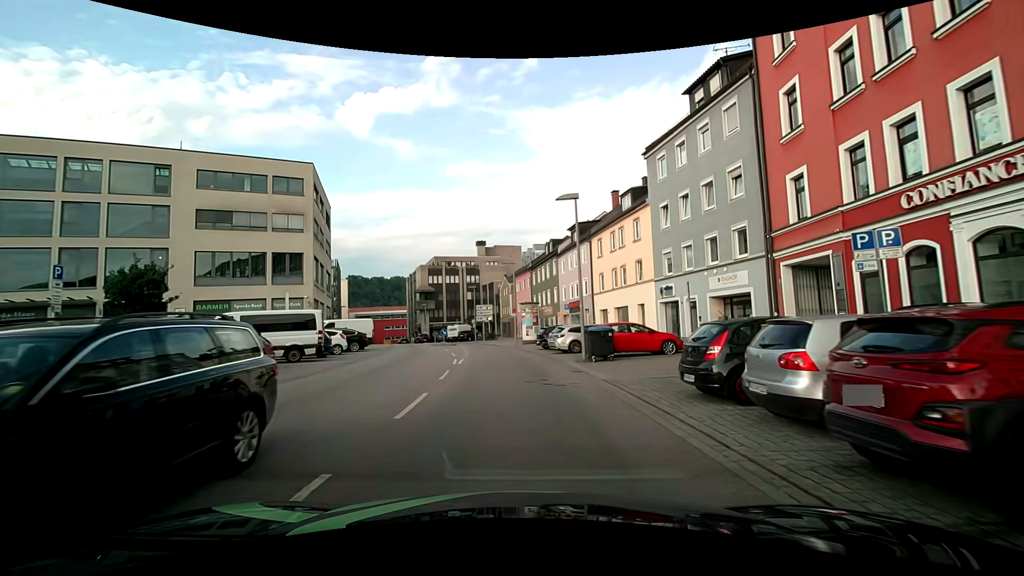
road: tertiary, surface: asphalt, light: Day
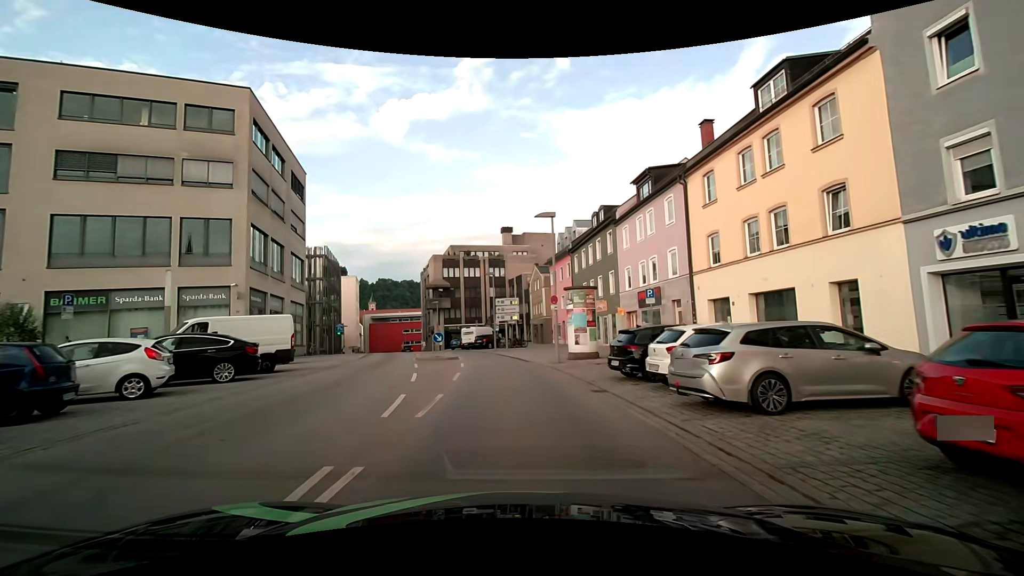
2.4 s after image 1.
(-0.5, +17.3) m; -3°
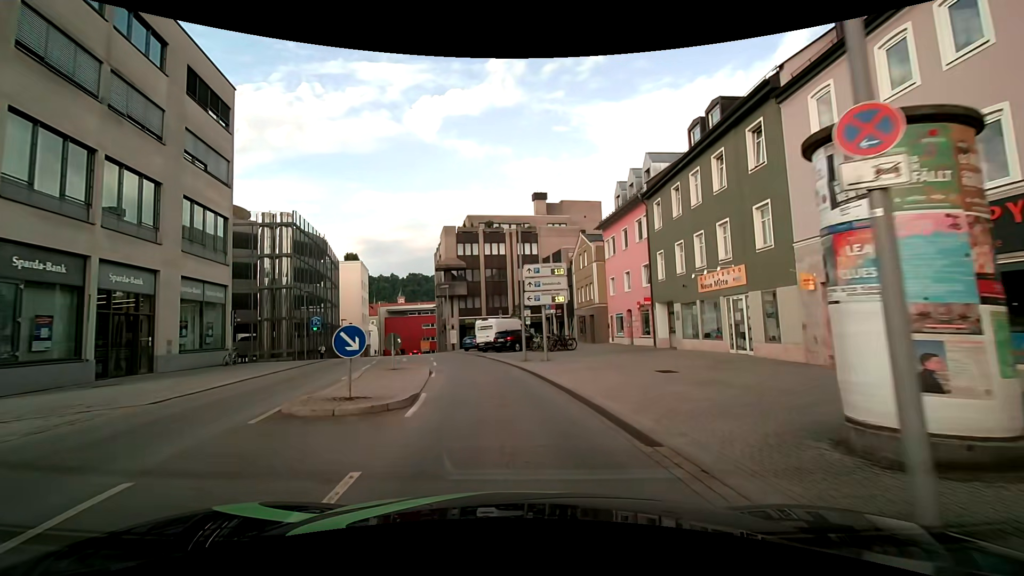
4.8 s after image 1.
(-0.7, +18.4) m; -4°
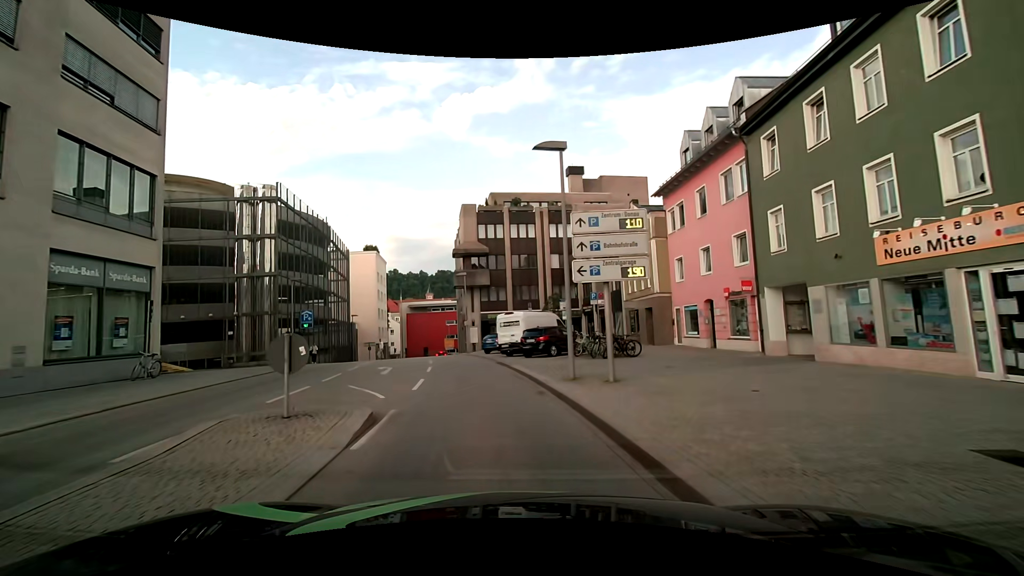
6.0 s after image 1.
(-0.3, +9.5) m; -4°
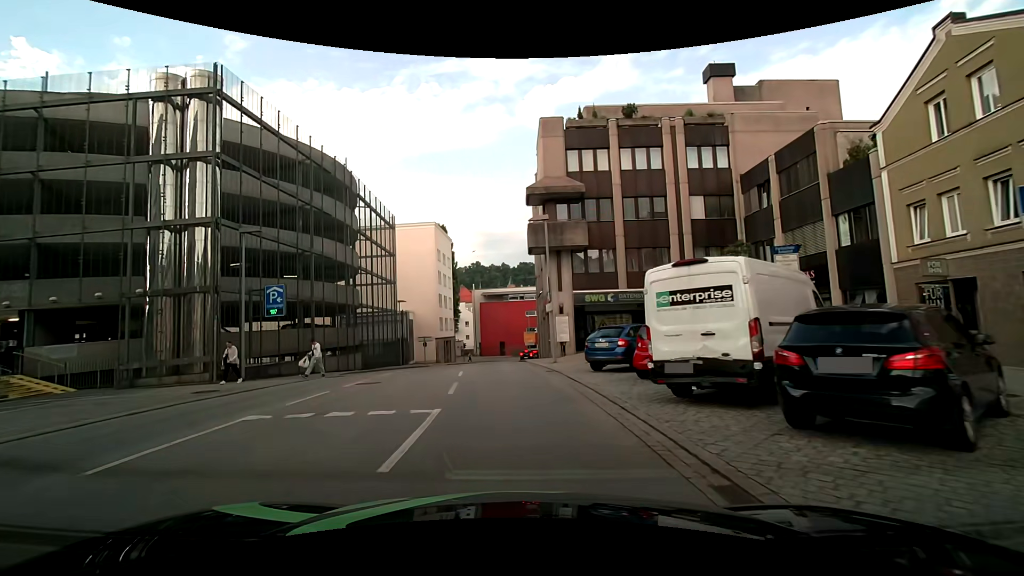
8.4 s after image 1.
(-1.5, +19.2) m; -9°
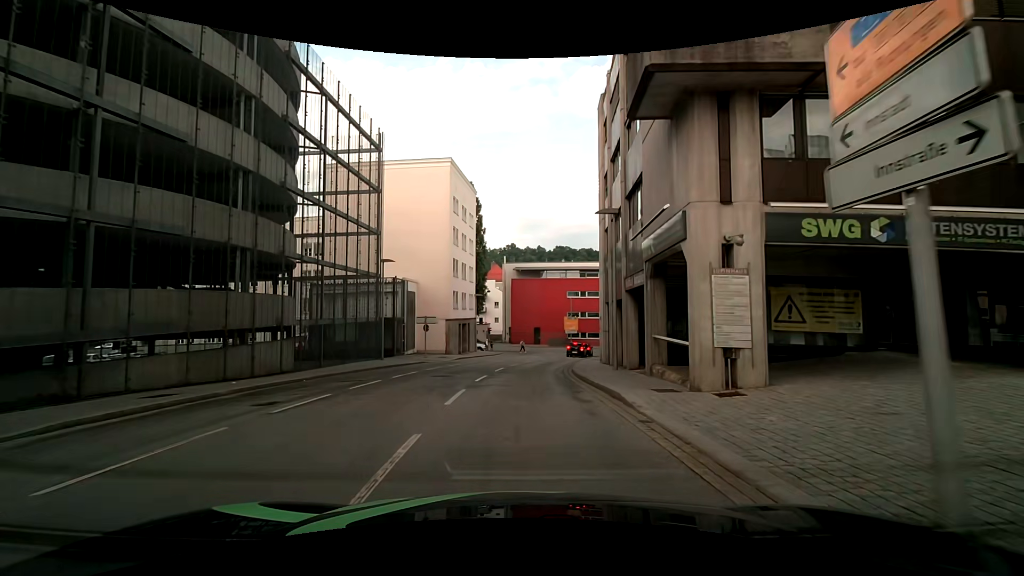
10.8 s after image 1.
(-0.9, +18.9) m; -4°
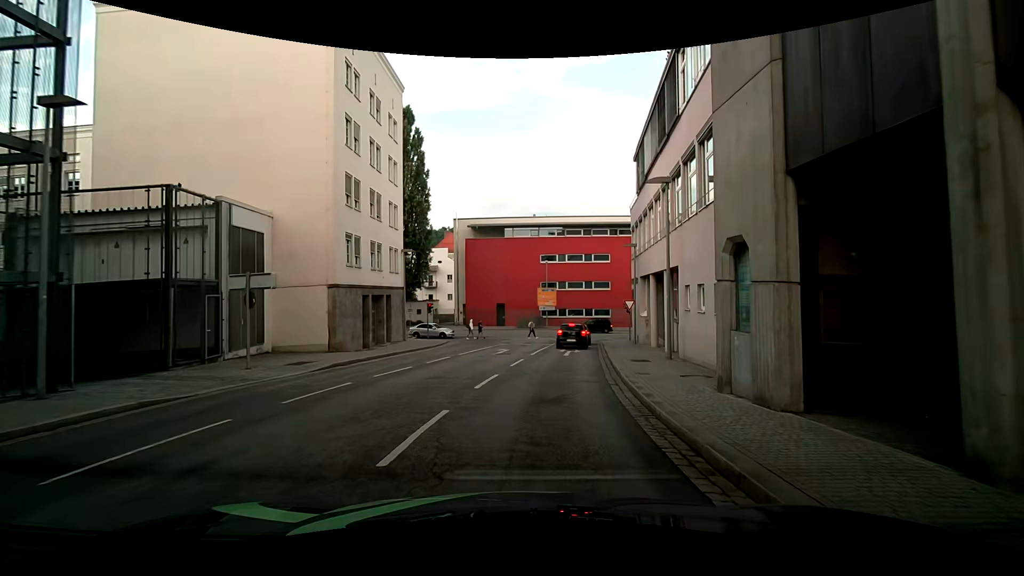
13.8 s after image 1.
(+0.5, +21.5) m; +2°
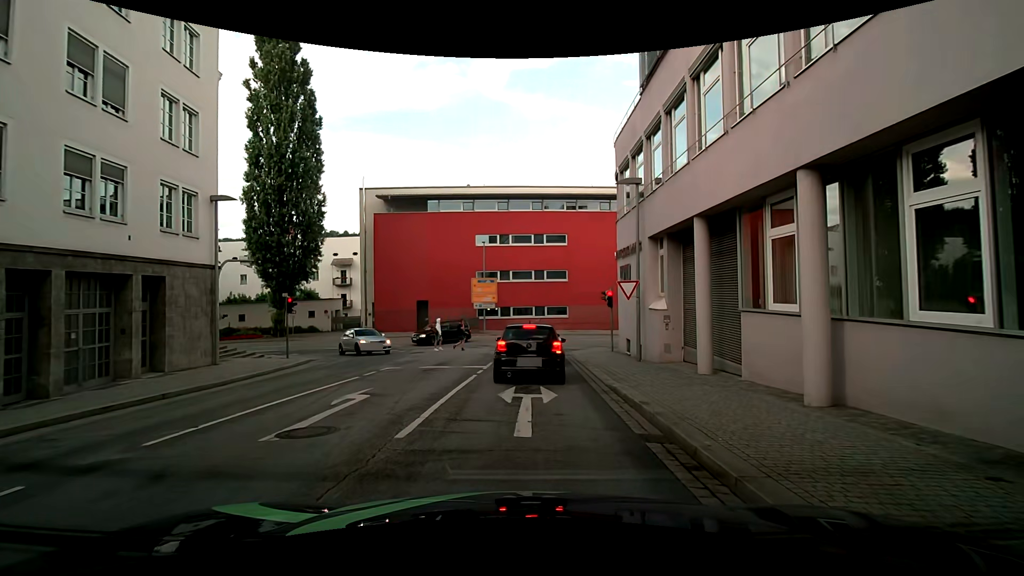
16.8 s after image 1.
(+1.3, +15.3) m; +6°
